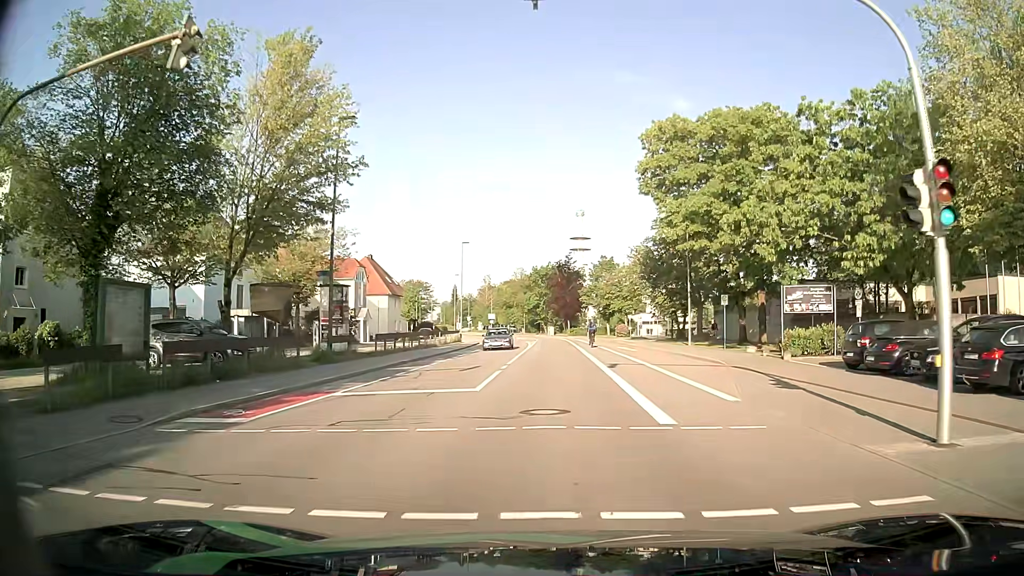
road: tertiary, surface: asphalt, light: Day
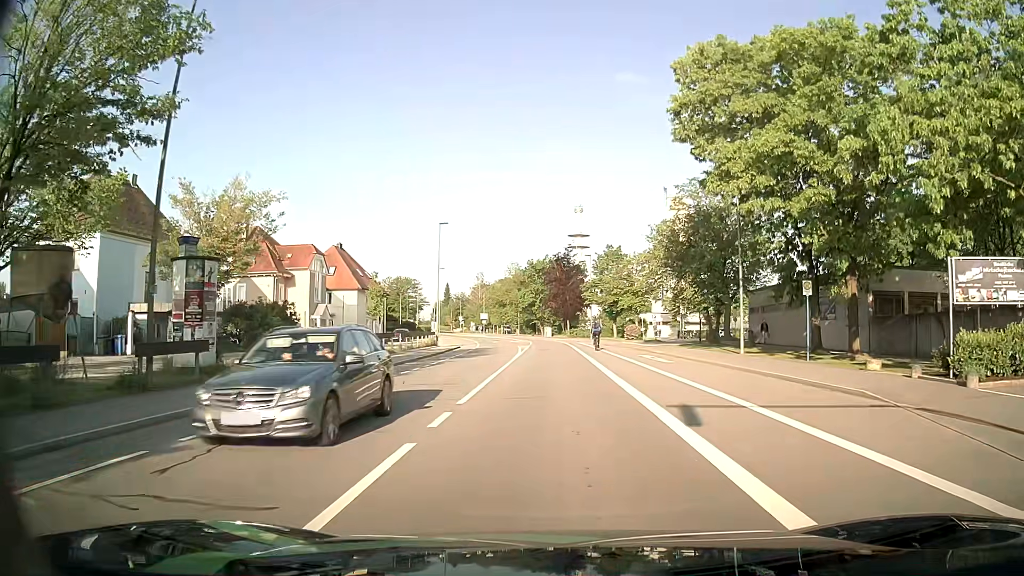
(0.0, +13.3) m; 0°
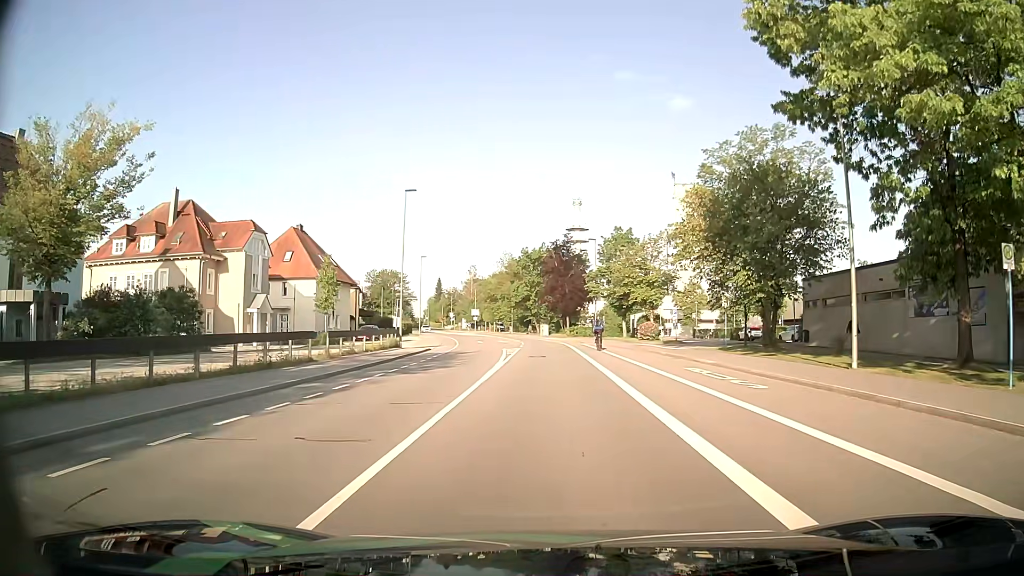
(0.0, +13.0) m; 0°
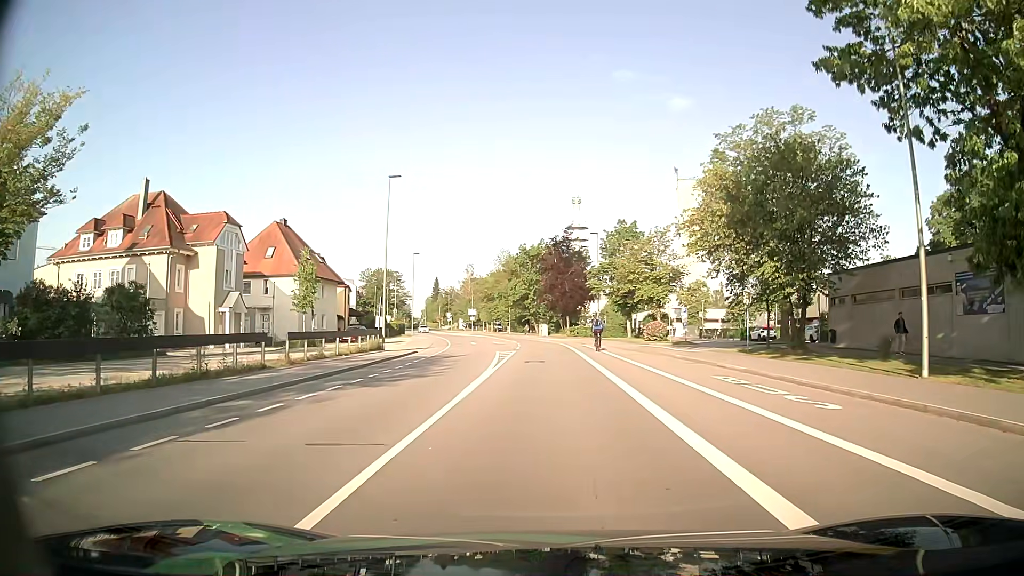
(0.0, +4.3) m; +1°
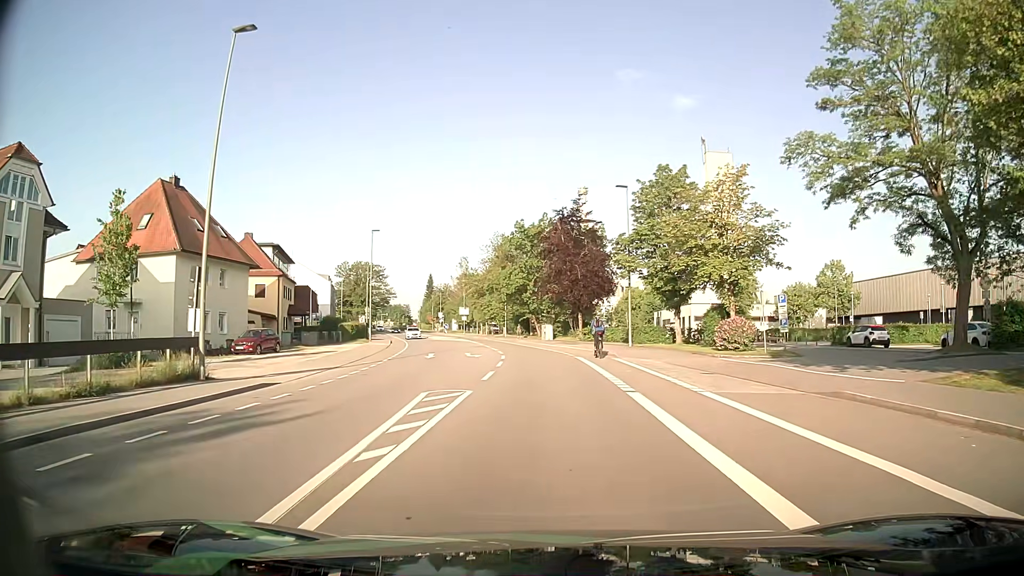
(-0.3, +22.0) m; -1°
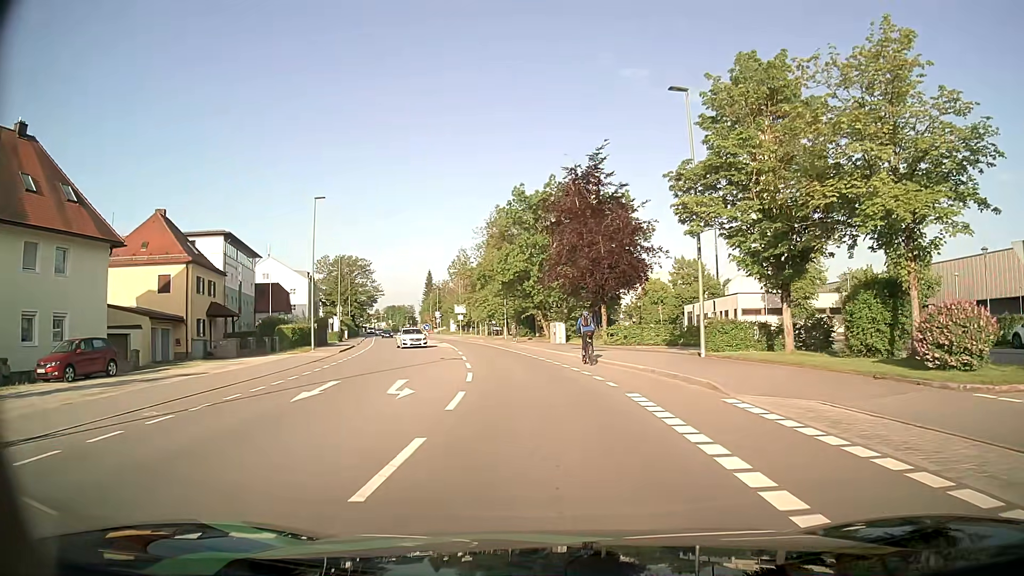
(0.0, +17.8) m; 0°
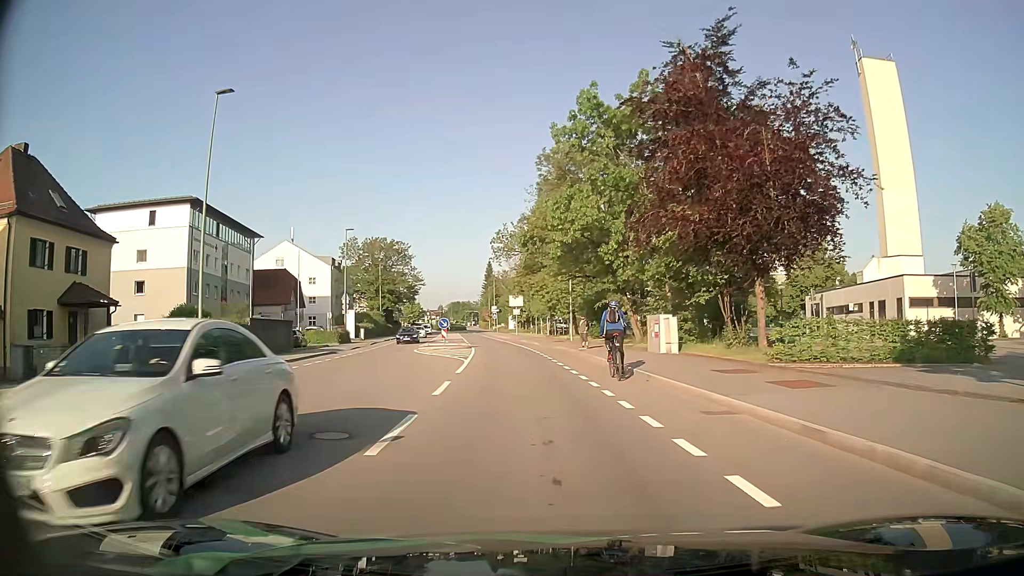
(-1.1, +22.5) m; -6°
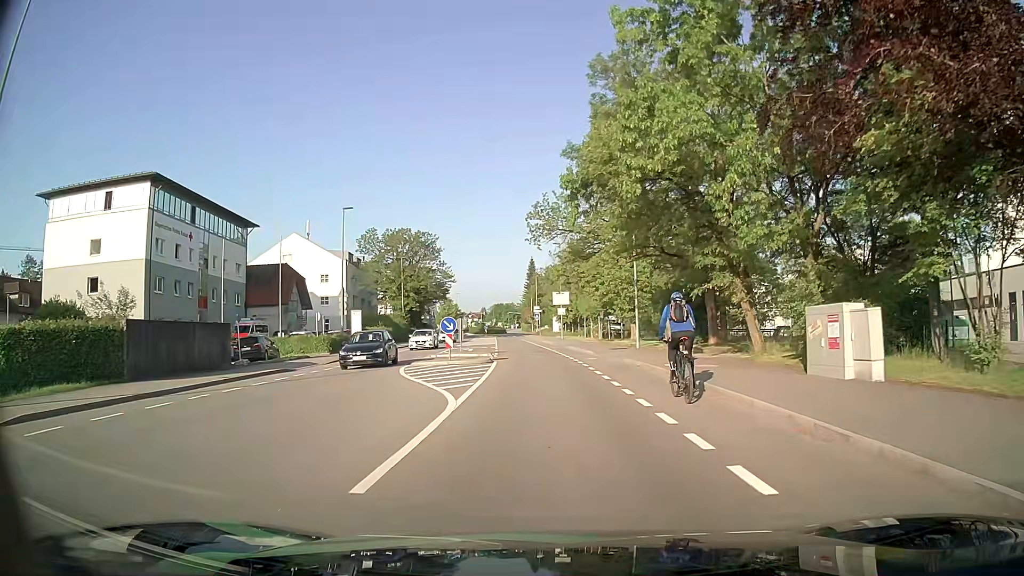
(-0.5, +13.6) m; -4°
(0, +10) (0, +20) (-1, +30) (-2, +40) (-3, +50) (-3, +60) (-4, +70) (-4, +80) (-5, +90) (-6, +100) m
